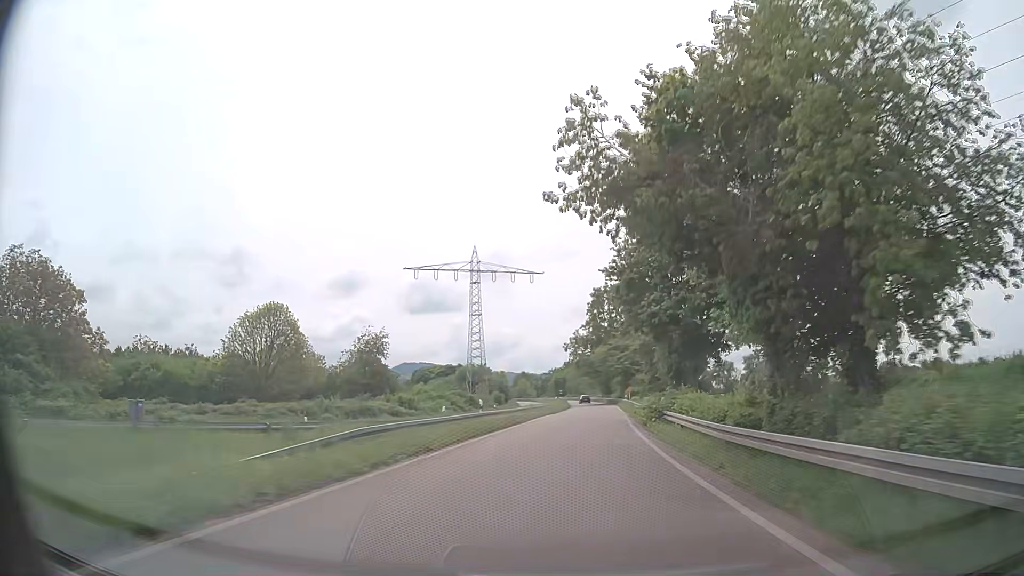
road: trunk_link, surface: asphalt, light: Day
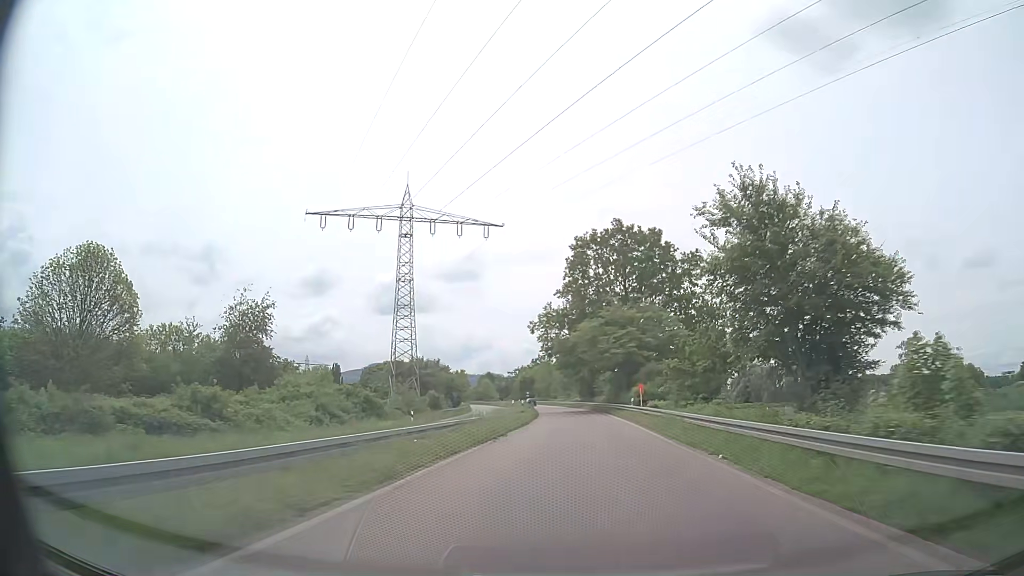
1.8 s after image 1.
(+1.2, +33.0) m; +3°
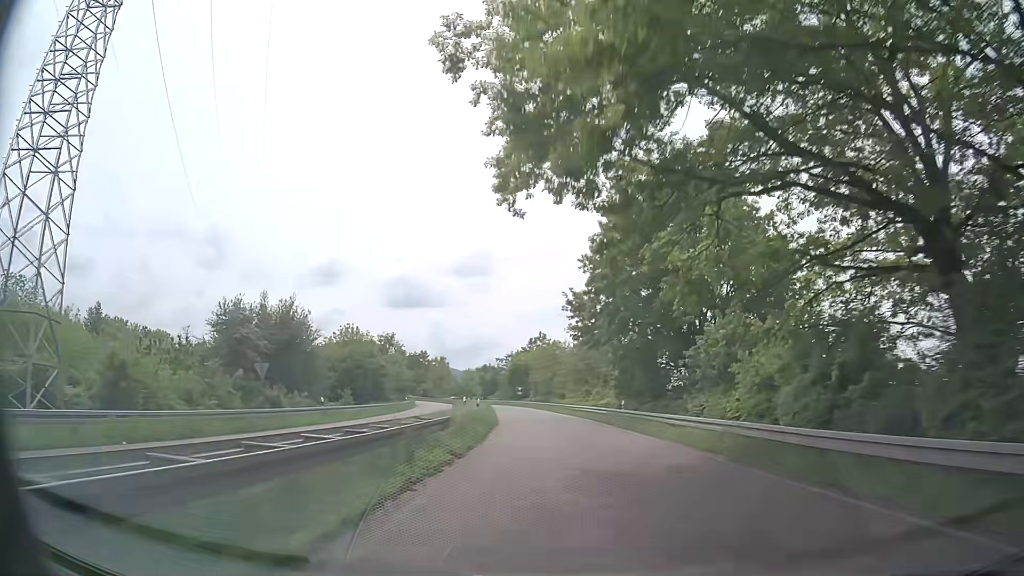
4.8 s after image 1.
(+0.7, +58.1) m; 0°
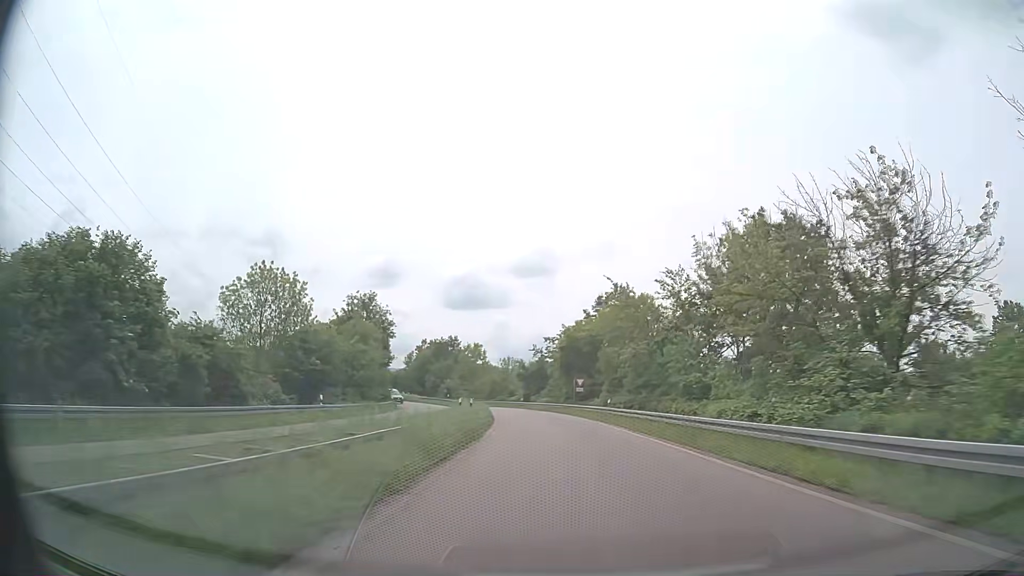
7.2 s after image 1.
(-2.2, +48.2) m; -5°
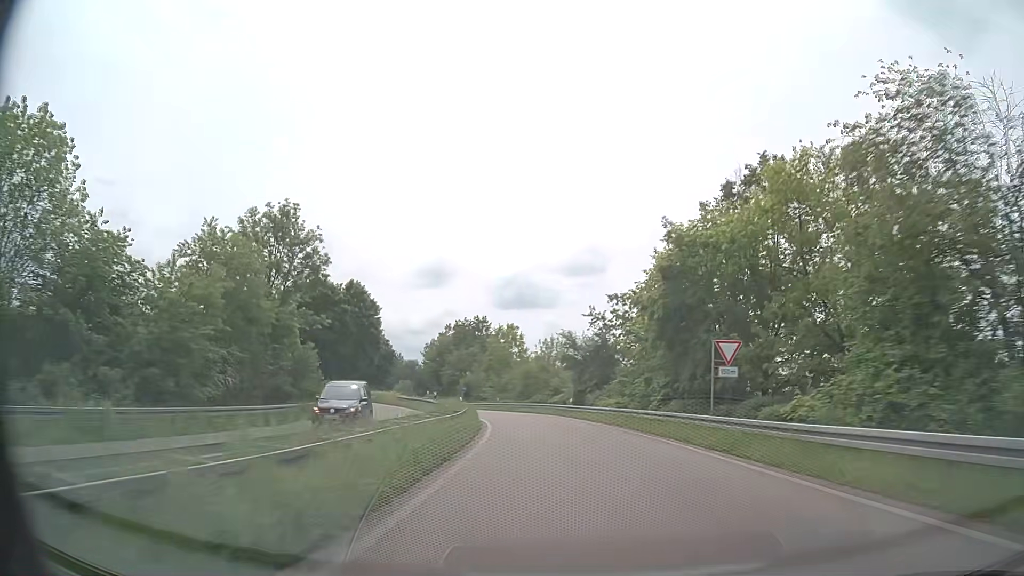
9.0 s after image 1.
(-1.3, +36.0) m; -4°
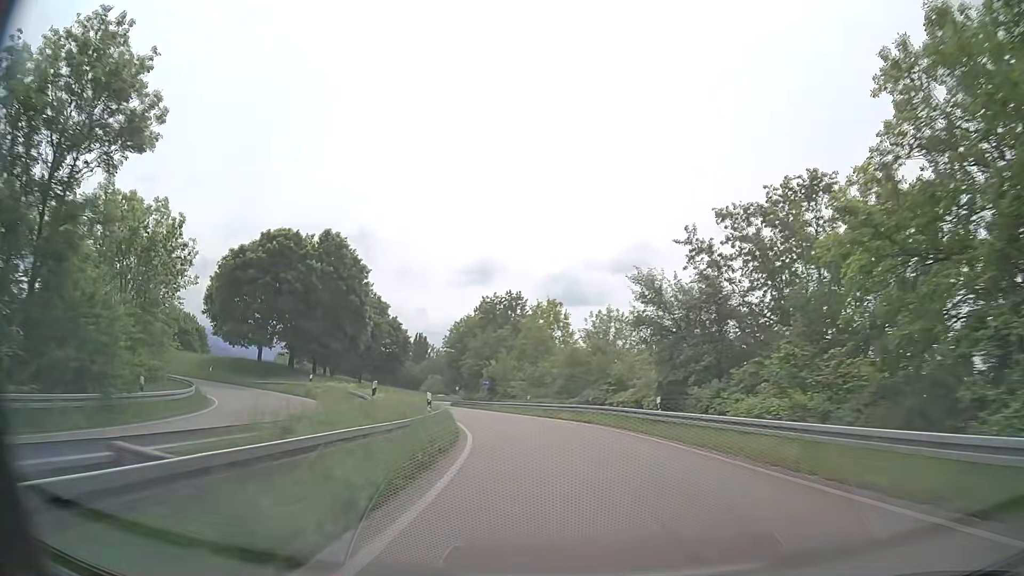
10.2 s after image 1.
(-0.8, +23.4) m; -4°
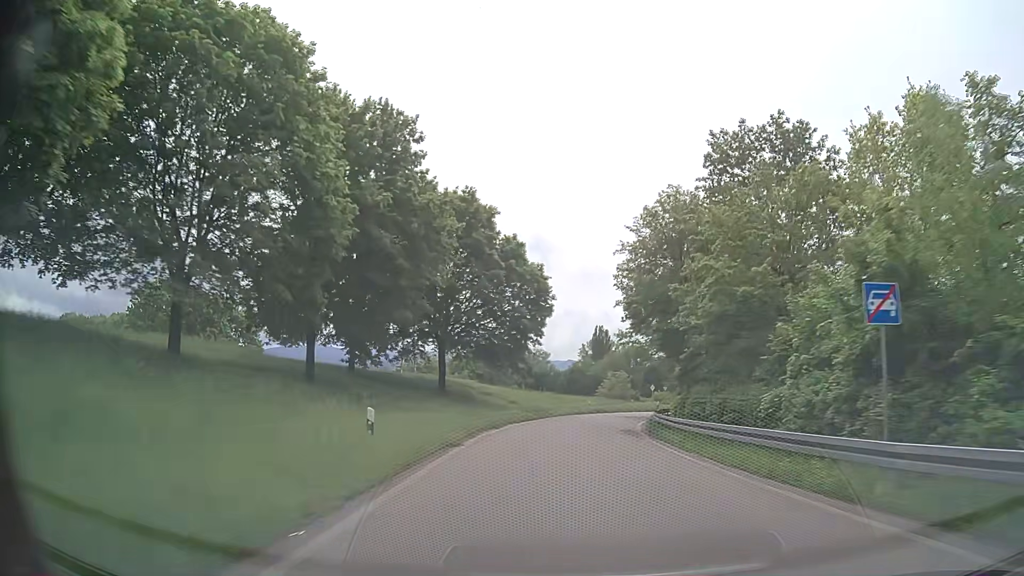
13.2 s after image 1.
(-7.8, +54.0) m; -16°
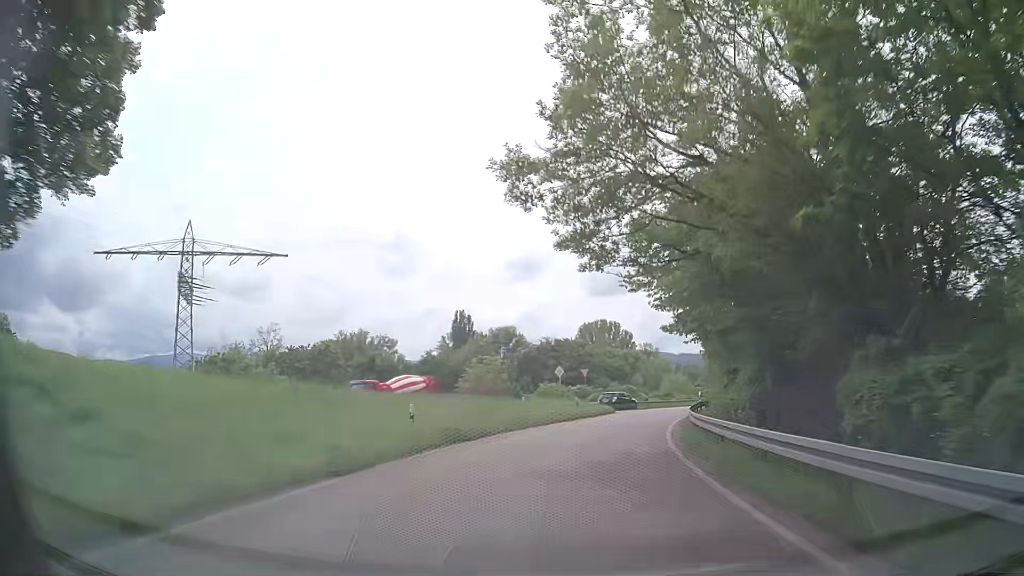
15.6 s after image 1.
(+2.7, +41.0) m; +11°
(0, +10) (+2, +20) (+3, +30) (+6, +39) (+9, +49) (+13, +58) (+18, +67) (+23, +76) (+28, +84) (+33, +93) m
